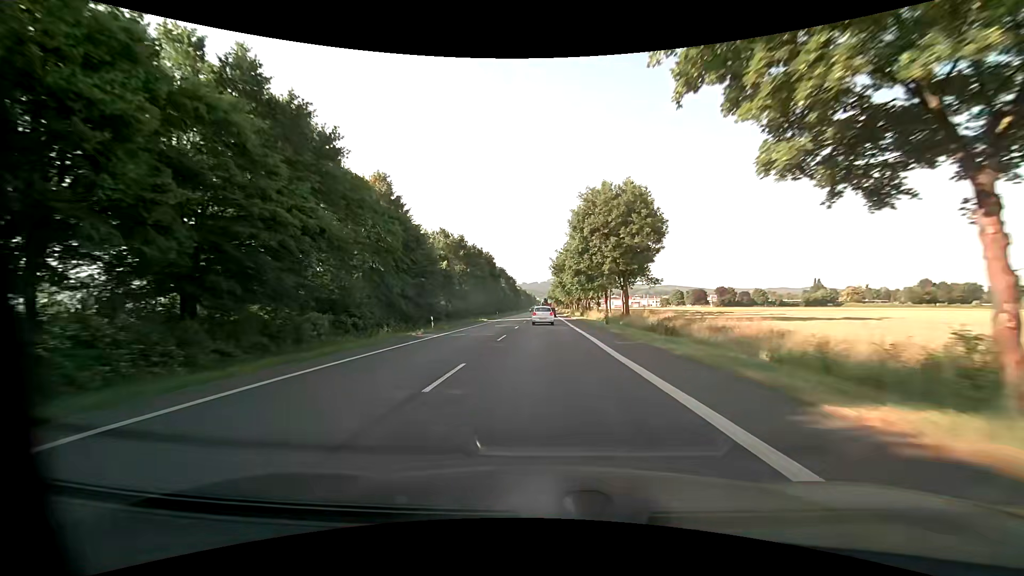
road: primary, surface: asphalt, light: Day
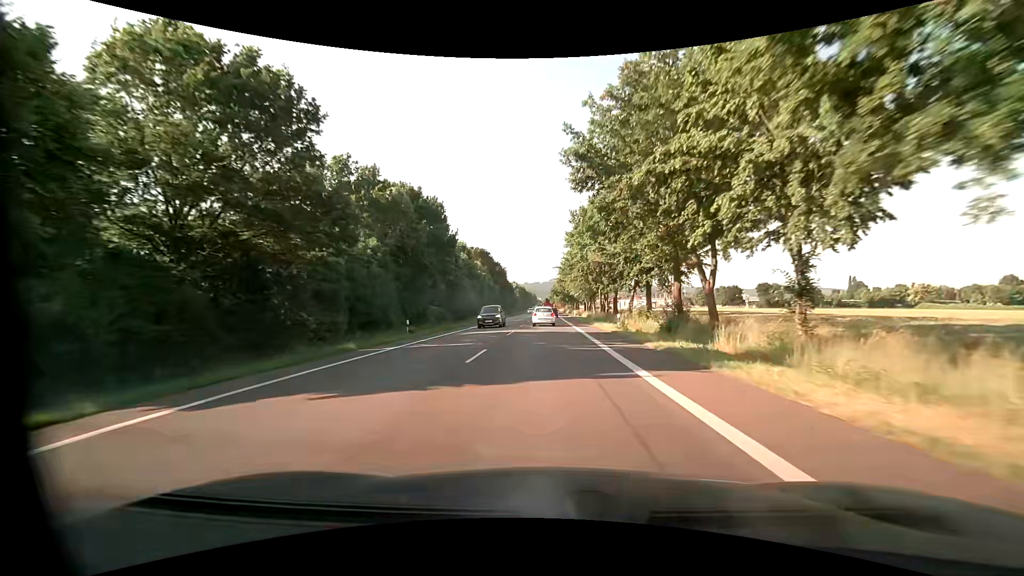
(-0.1, +57.3) m; 0°
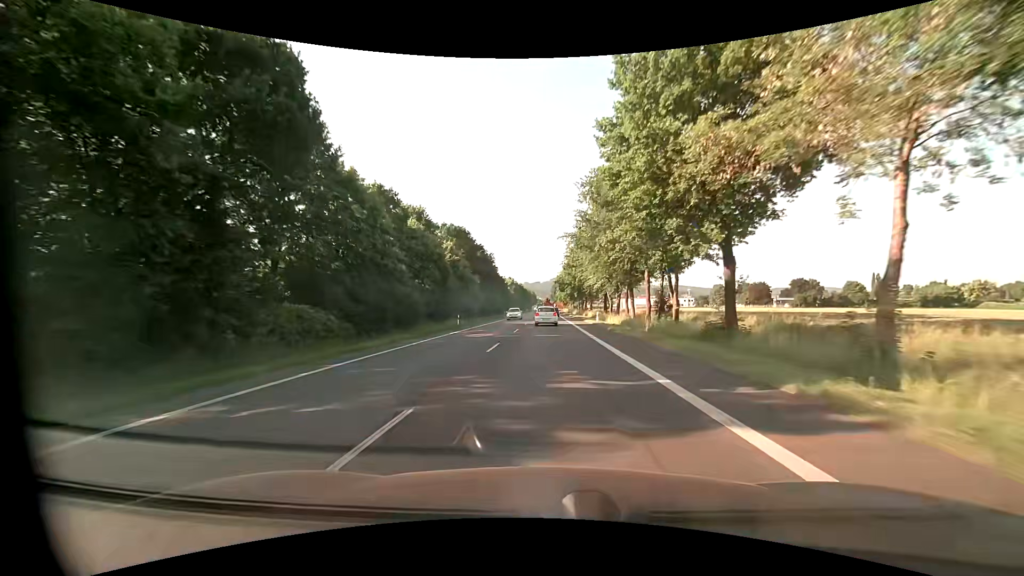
(-0.2, +34.0) m; 0°
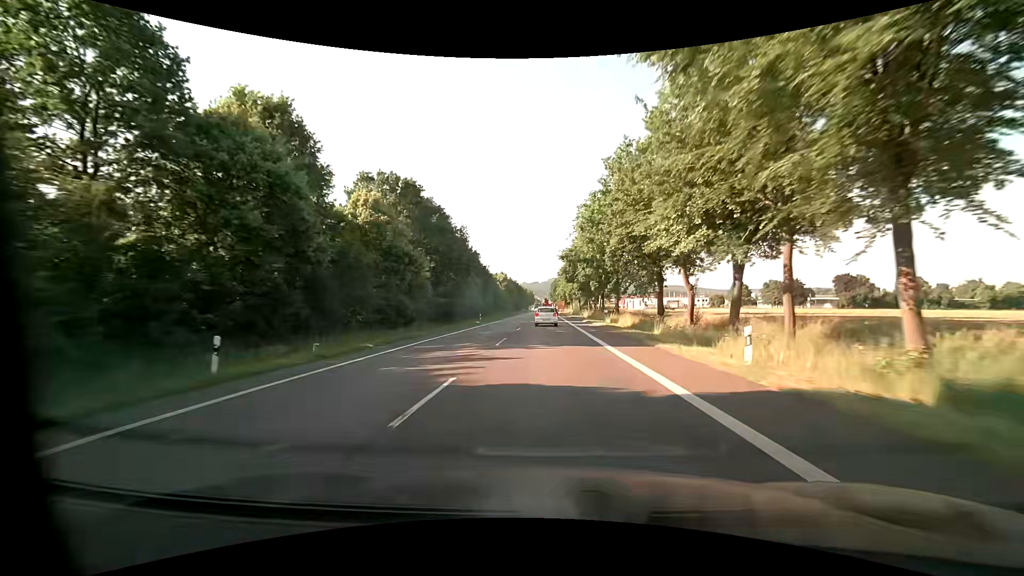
(-0.1, +33.8) m; 0°
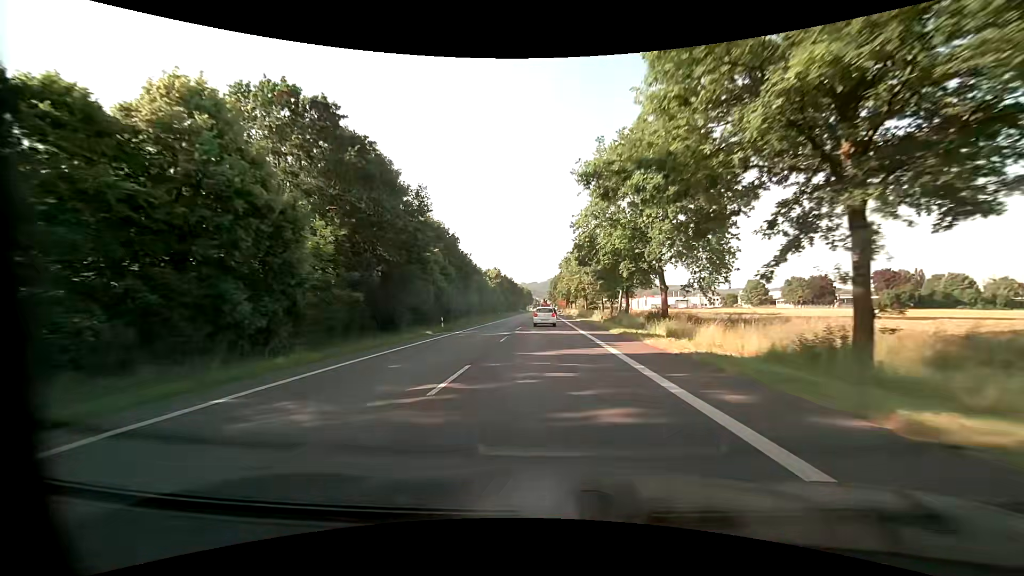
(+0.2, +22.5) m; +1°
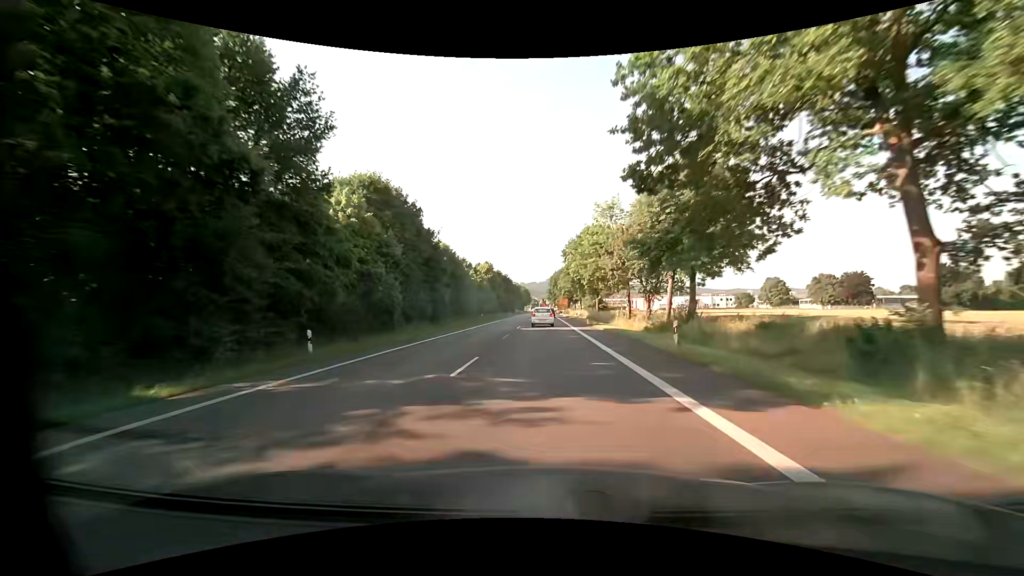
(0.0, +22.5) m; 0°
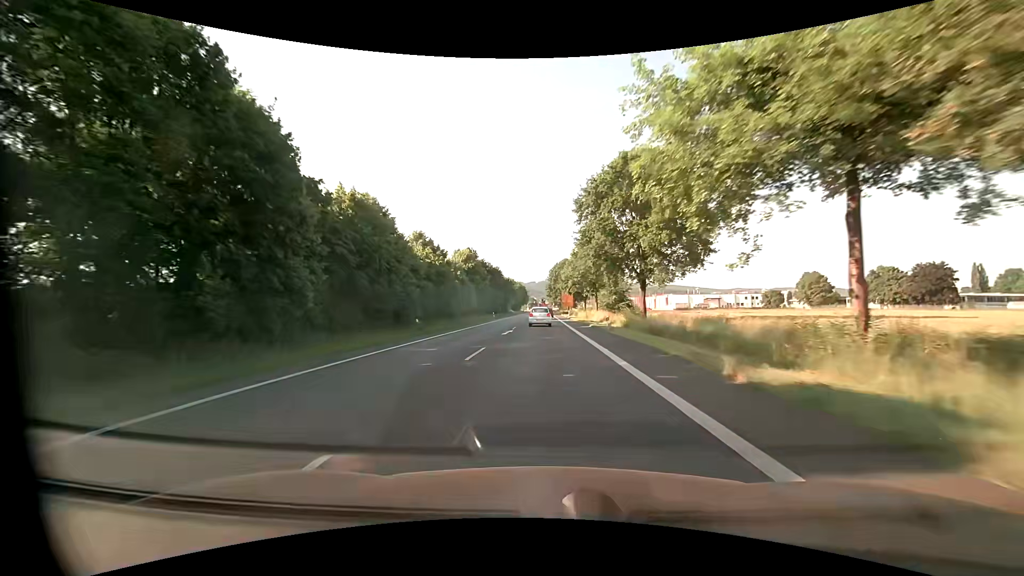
(0.0, +33.8) m; 0°
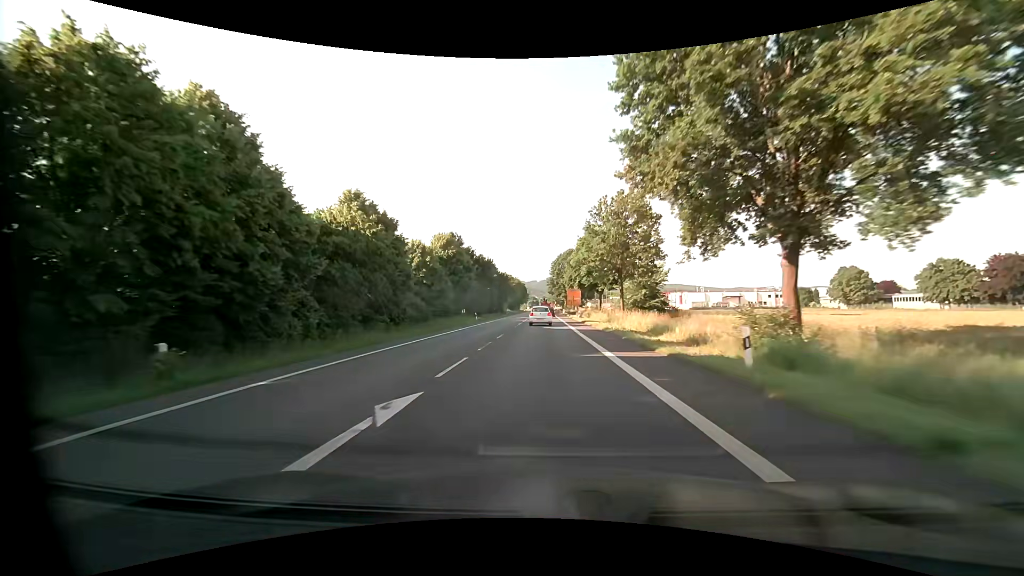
(-0.1, +22.6) m; 0°
(0, +10) (0, +20) (0, +30) (0, +40) (0, +50) (0, +60) (0, +70) (0, +80) (0, +90) (0, +100) m
